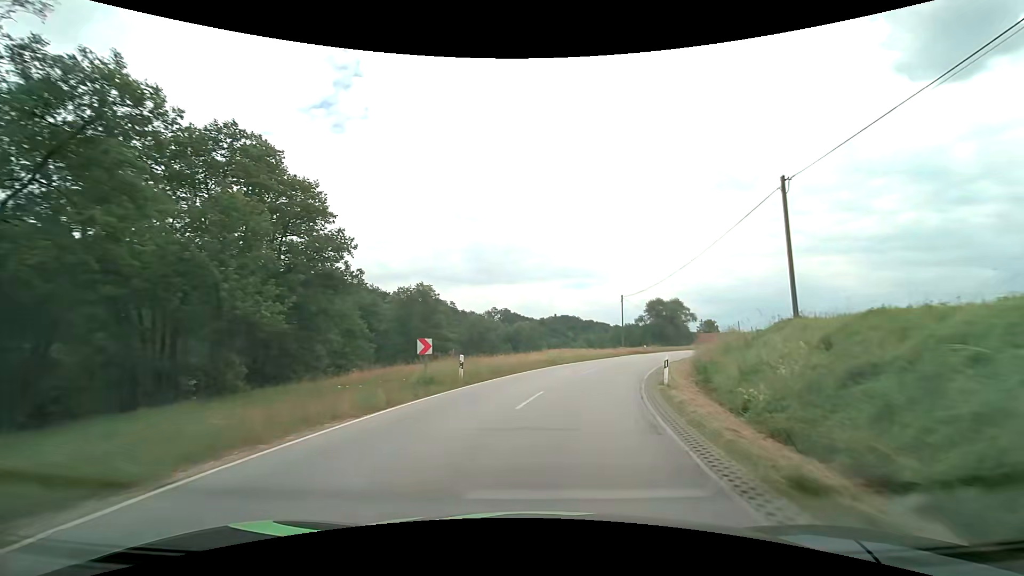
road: secondary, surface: asphalt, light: Day
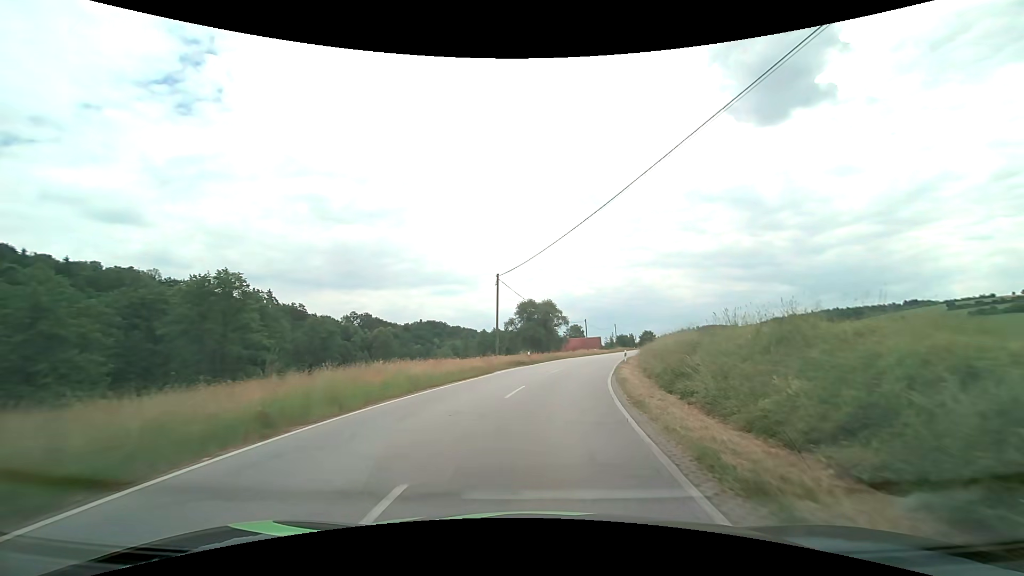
(+2.9, +21.0) m; +15°
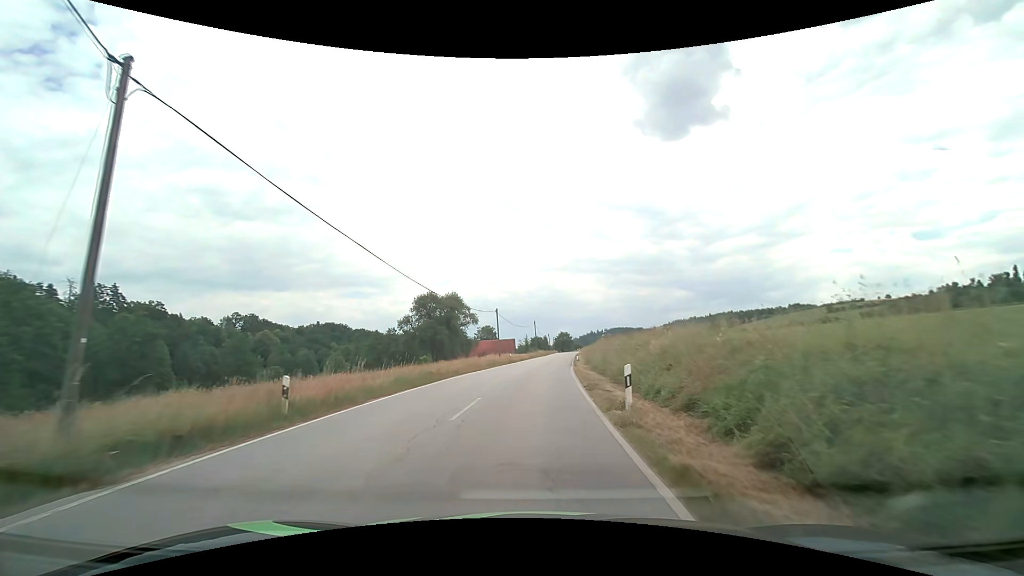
(+3.1, +27.0) m; +11°
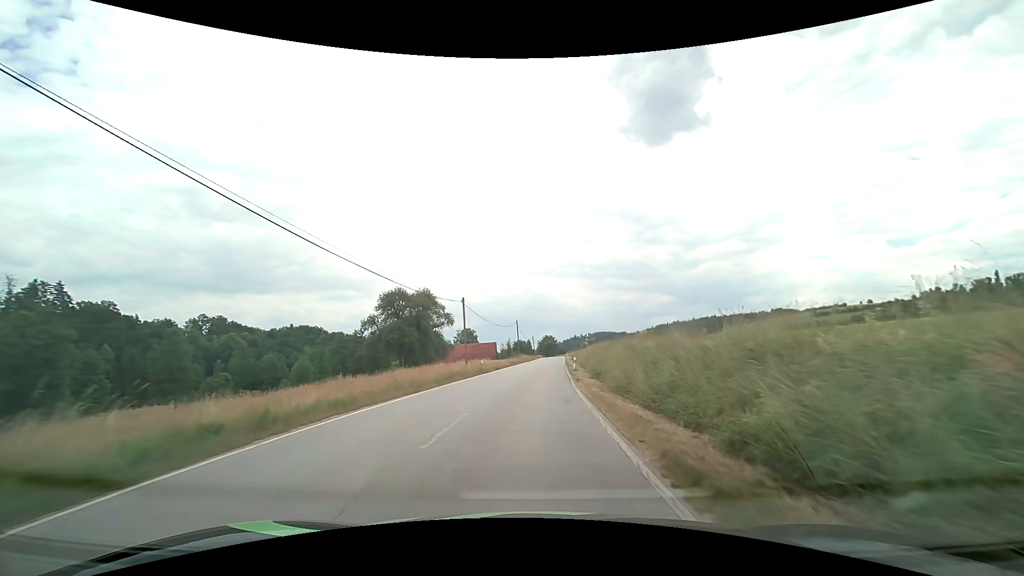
(+0.2, +14.3) m; +2°
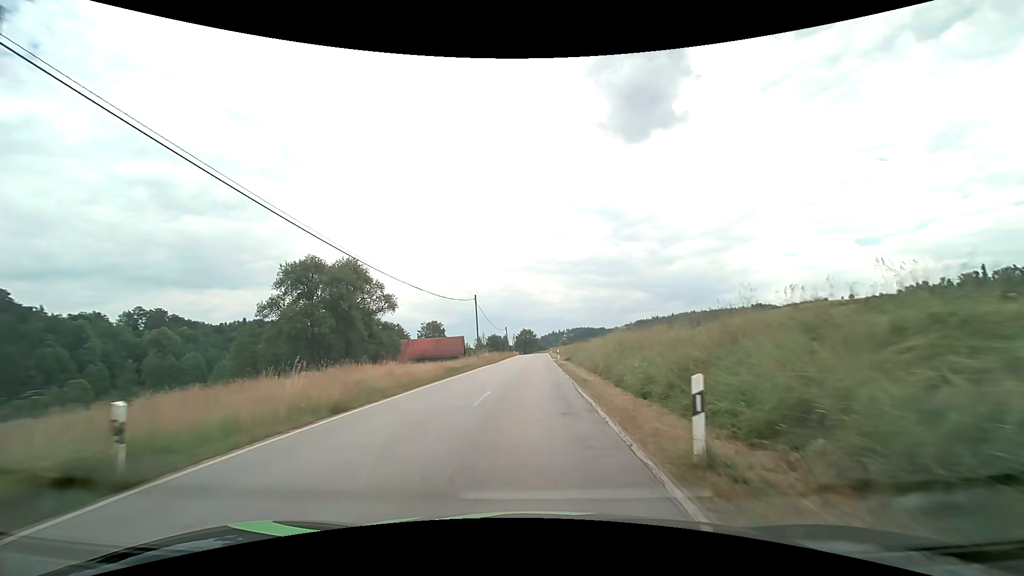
(+0.8, +31.6) m; +3°
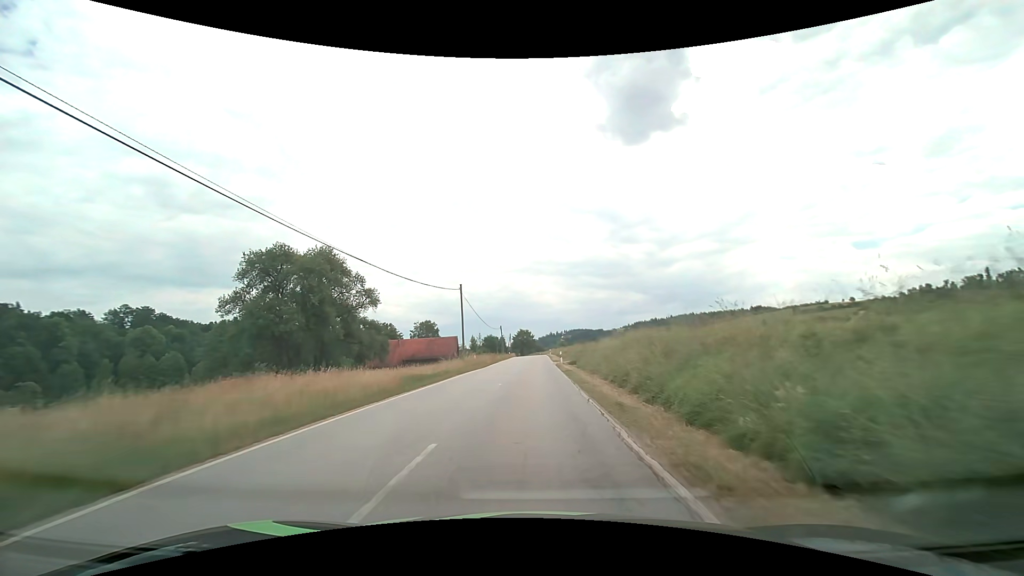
(0.0, +8.5) m; 0°
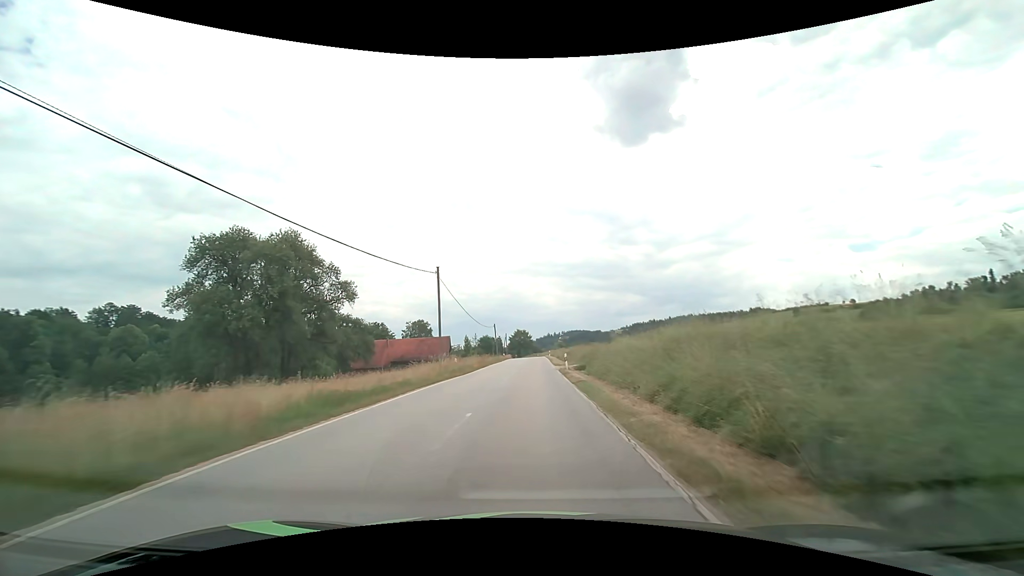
(0.0, +8.8) m; 0°
